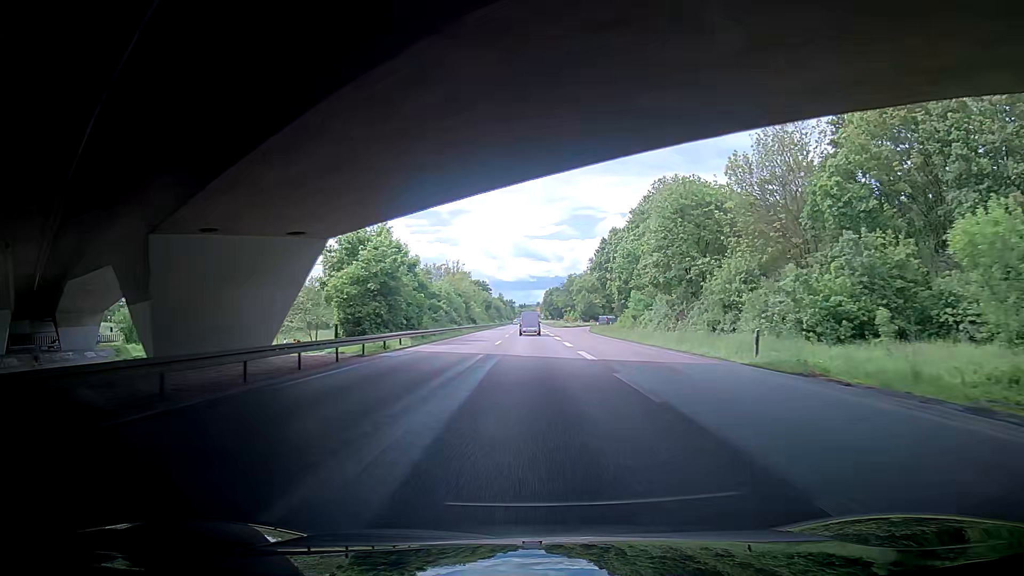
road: trunk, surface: asphalt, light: Day
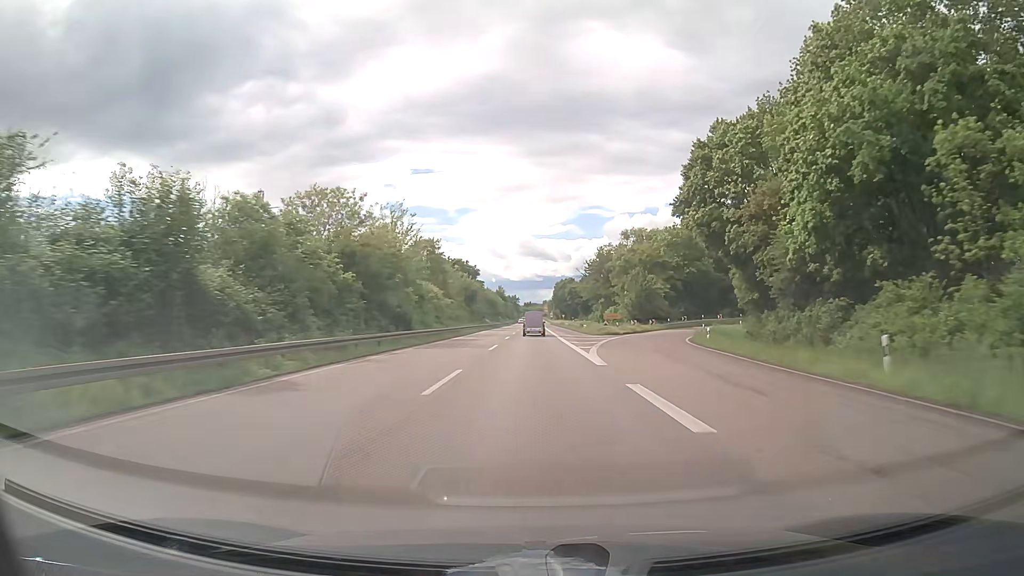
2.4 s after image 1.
(+1.3, +62.8) m; +1°
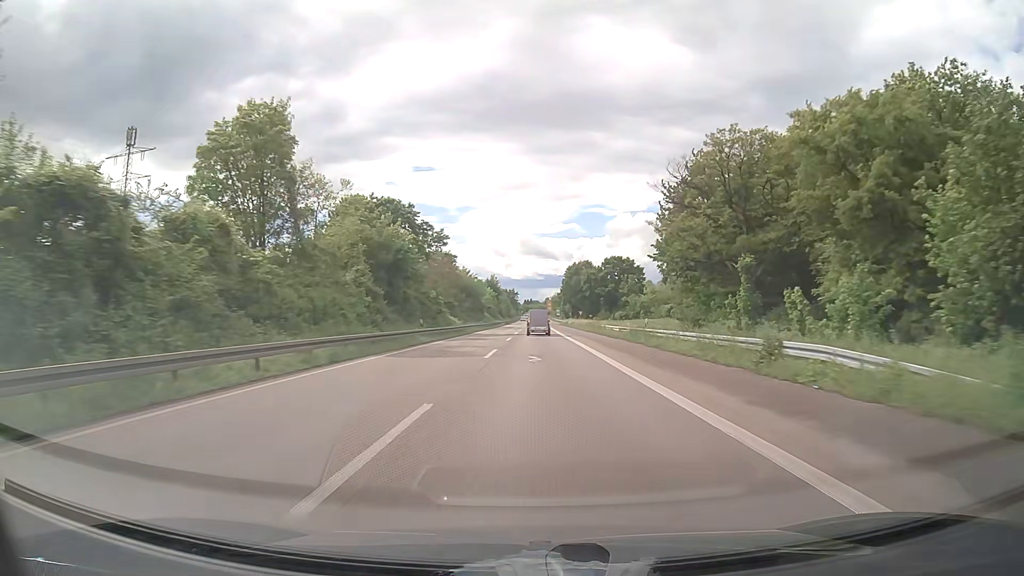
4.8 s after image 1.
(-0.3, +62.7) m; 0°
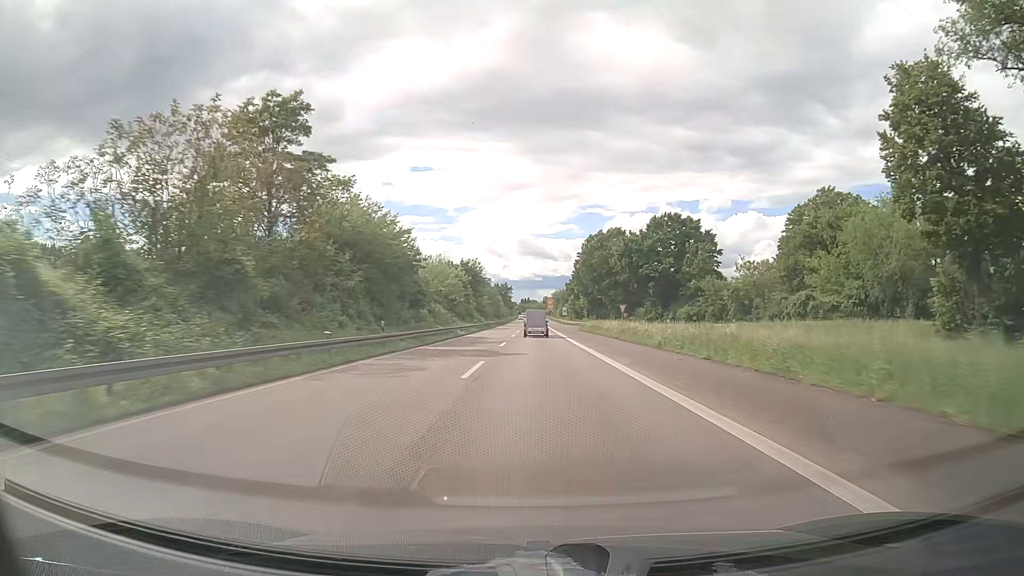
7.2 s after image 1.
(+0.1, +62.6) m; 0°
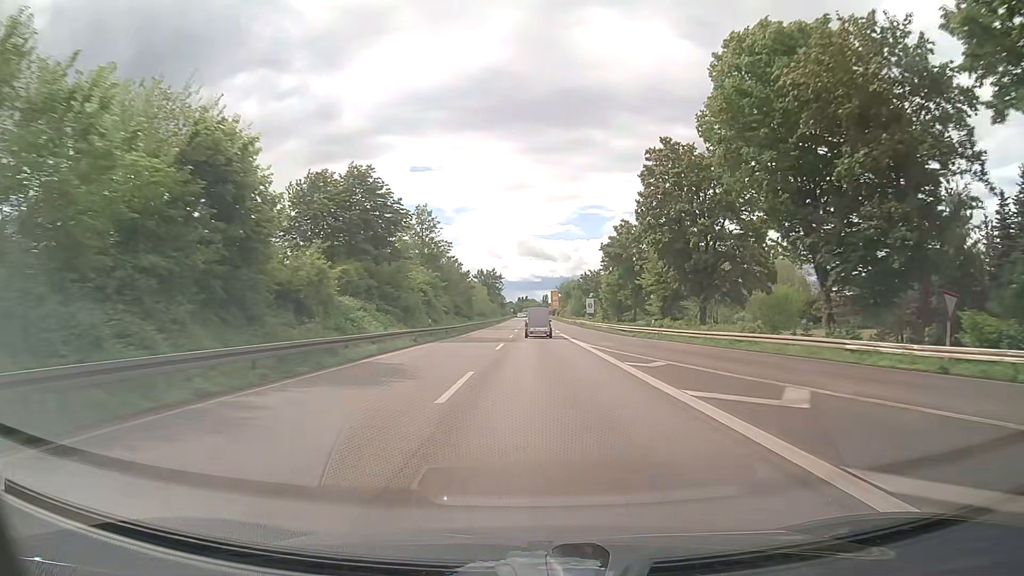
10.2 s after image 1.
(+0.3, +78.1) m; 0°
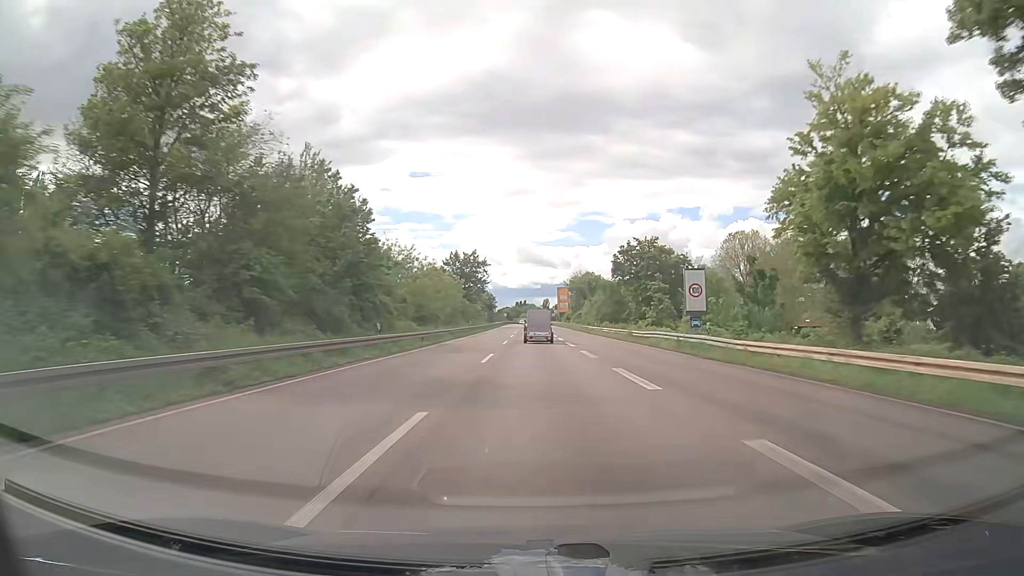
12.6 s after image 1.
(0.0, +62.2) m; 0°
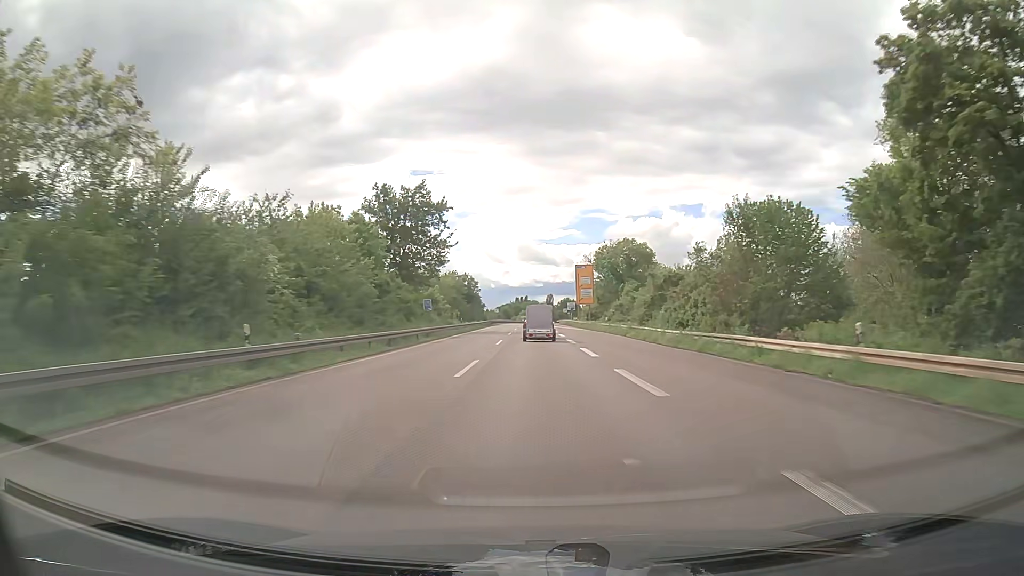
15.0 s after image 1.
(-0.3, +61.7) m; 0°
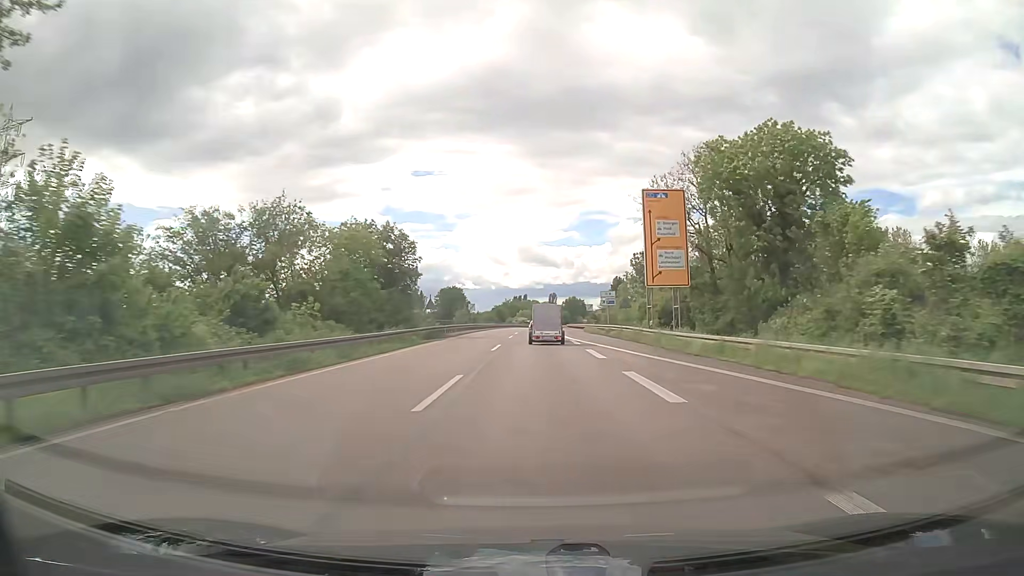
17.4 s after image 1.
(-0.2, +60.9) m; 0°
(0, +10) (0, +20) (0, +30) (0, +40) (0, +50) (0, +60) (0, +70) (0, +80) (+1, +90) (+1, +100) m
